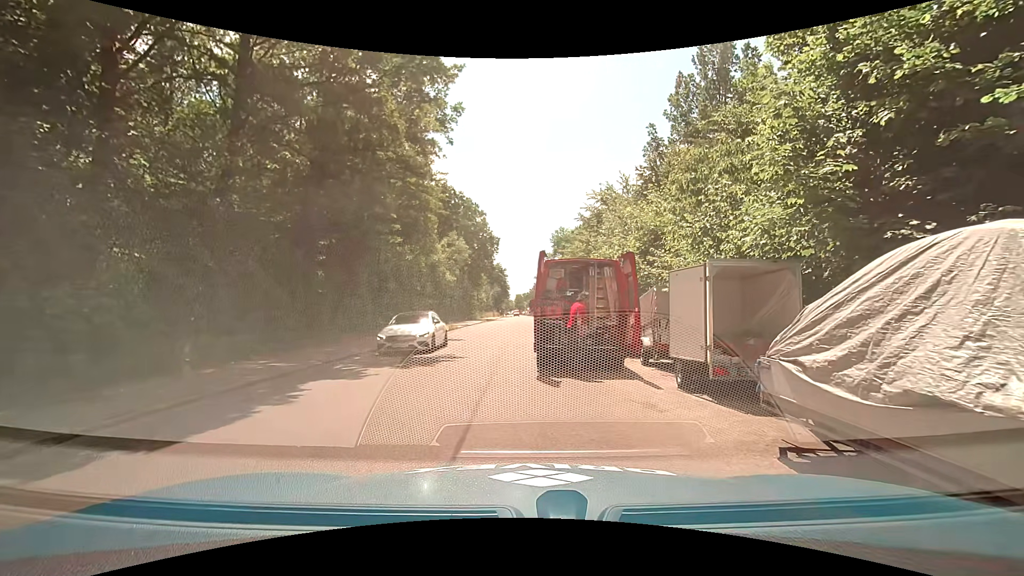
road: residential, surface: asphalt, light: Day
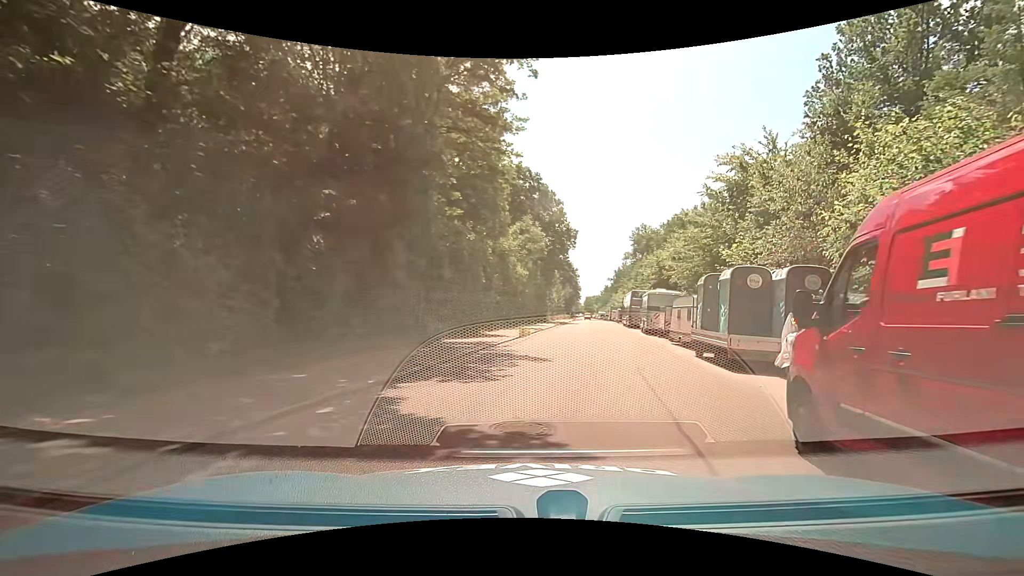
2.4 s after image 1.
(-1.4, +10.1) m; -6°
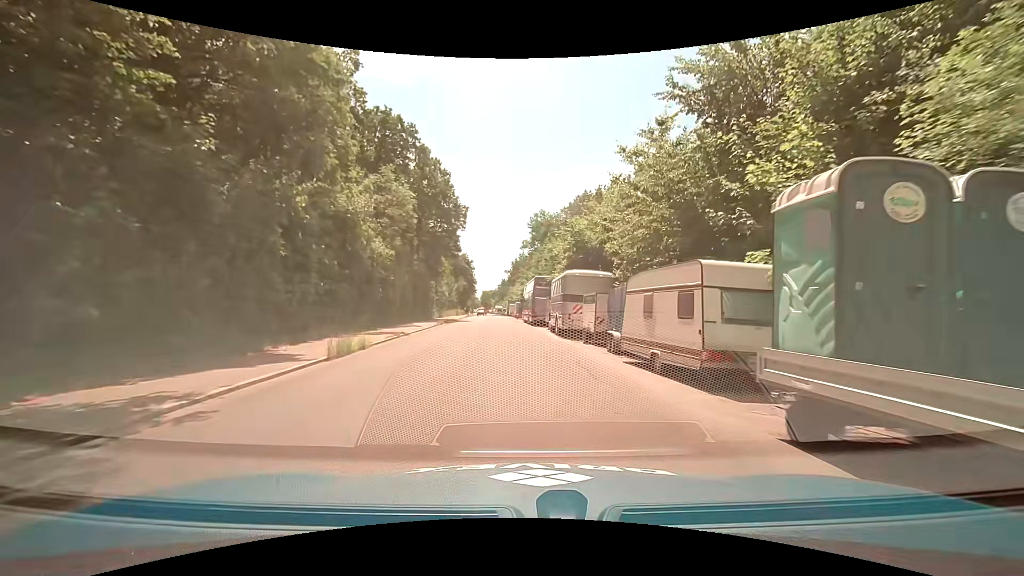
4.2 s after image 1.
(+1.7, +13.9) m; +11°
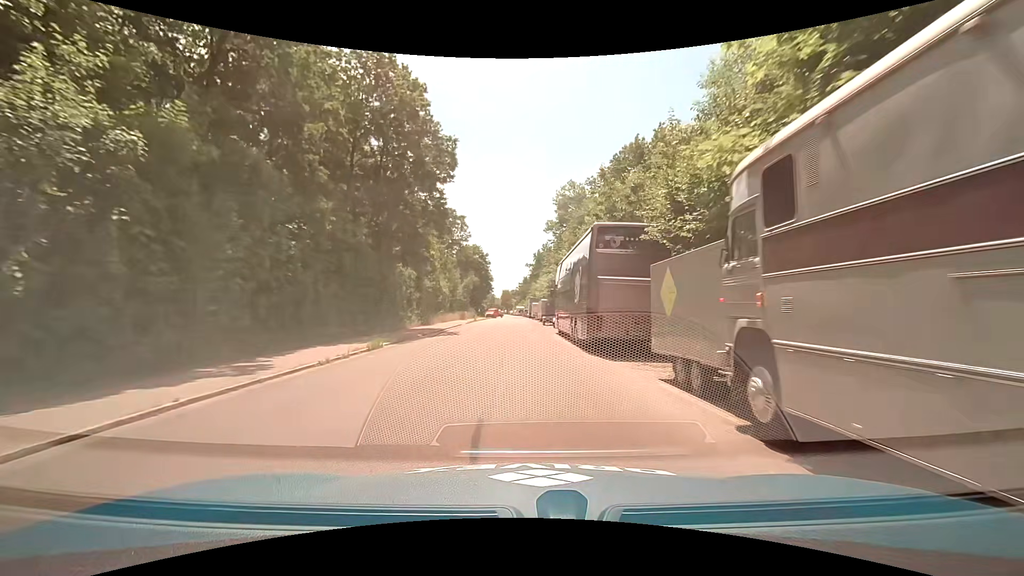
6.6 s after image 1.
(-0.4, +25.2) m; -2°
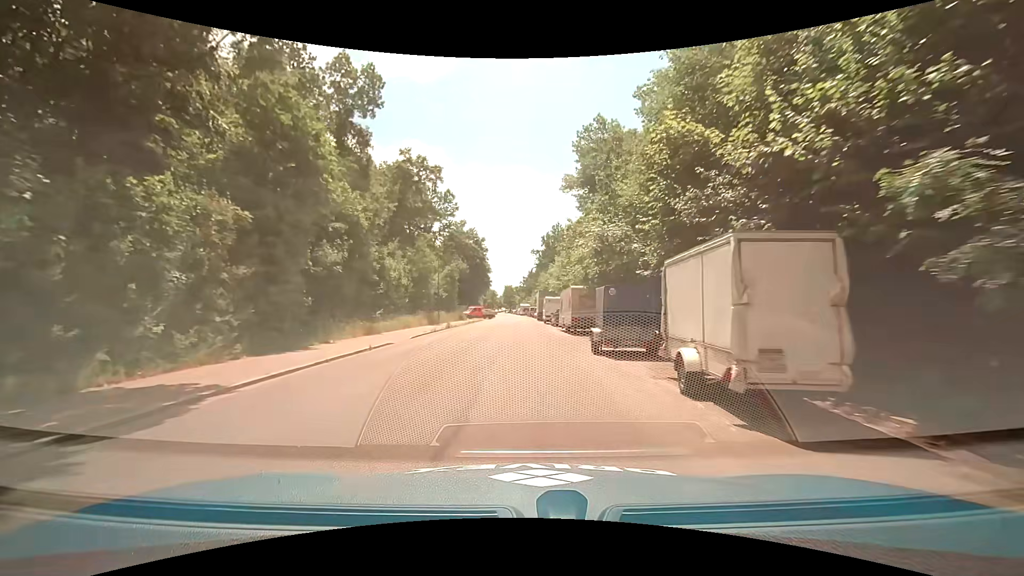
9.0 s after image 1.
(-0.4, +28.2) m; -1°
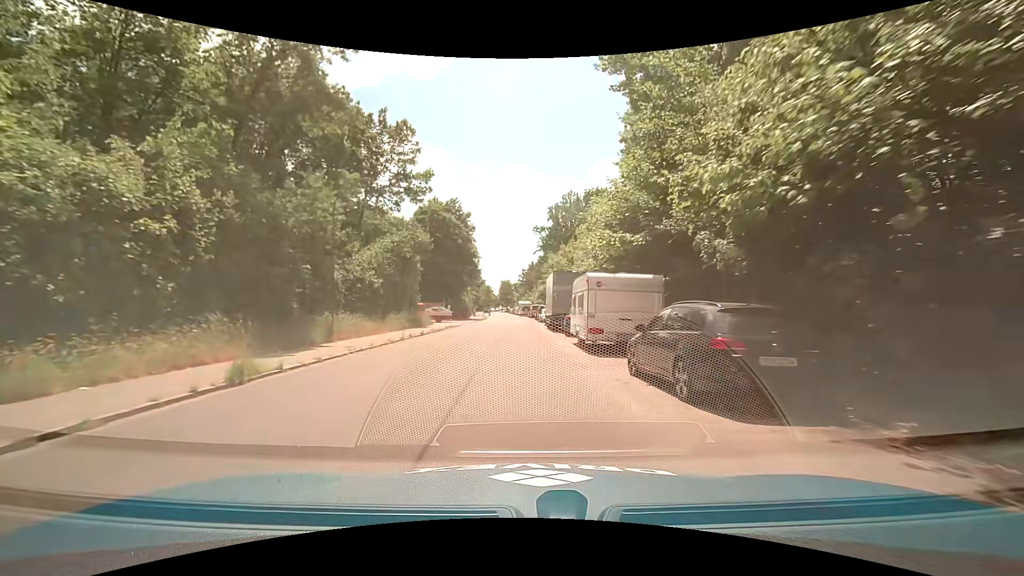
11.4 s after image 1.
(-0.1, +29.4) m; 0°
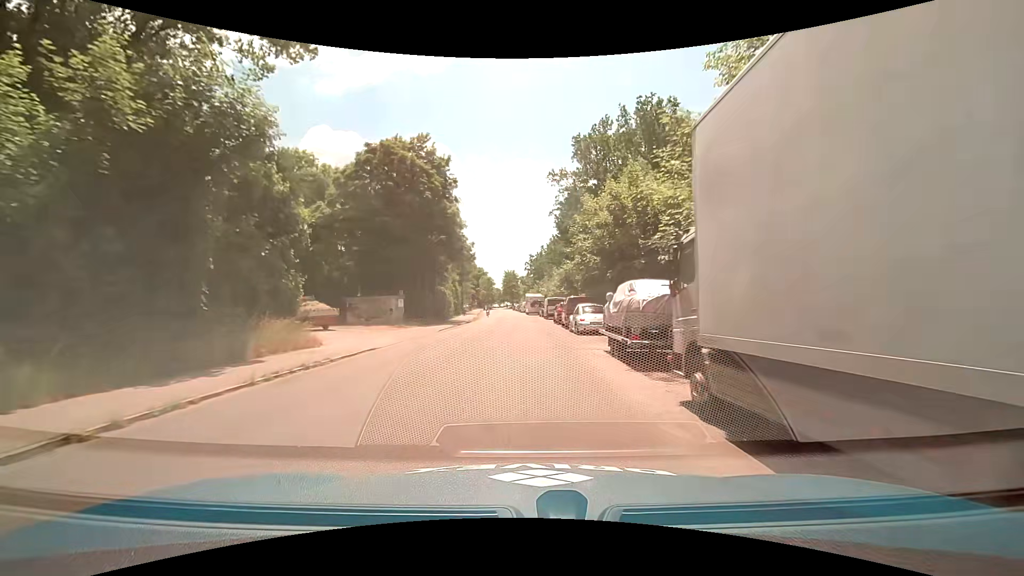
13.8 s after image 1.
(-0.3, +30.1) m; -1°
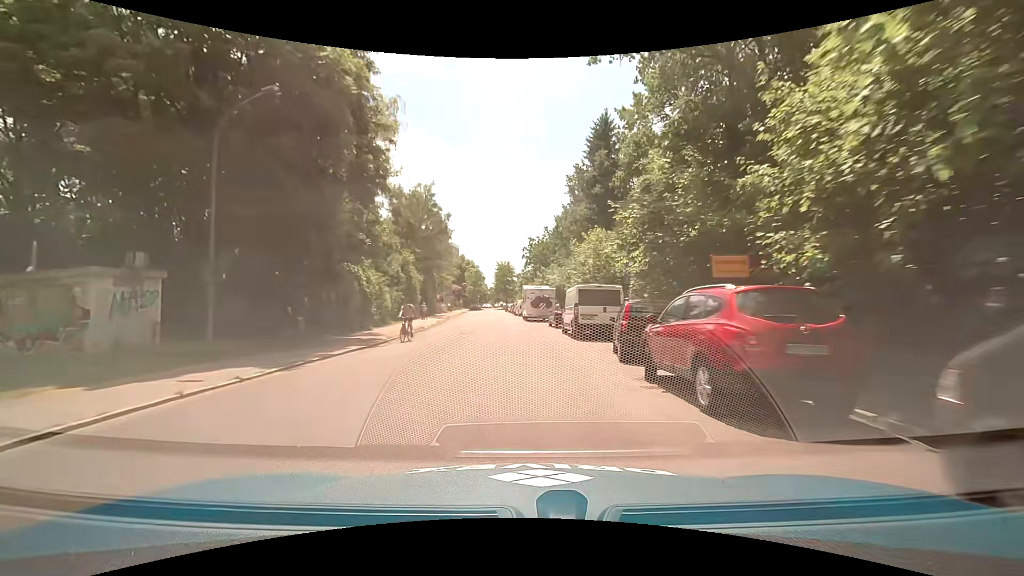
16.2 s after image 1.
(+0.3, +30.5) m; 0°
(0, +10) (0, +20) (-1, +30) (-1, +40) (-2, +50) (-2, +60) (-3, +70) (-4, +80) (-4, +90) (-5, +100) m
